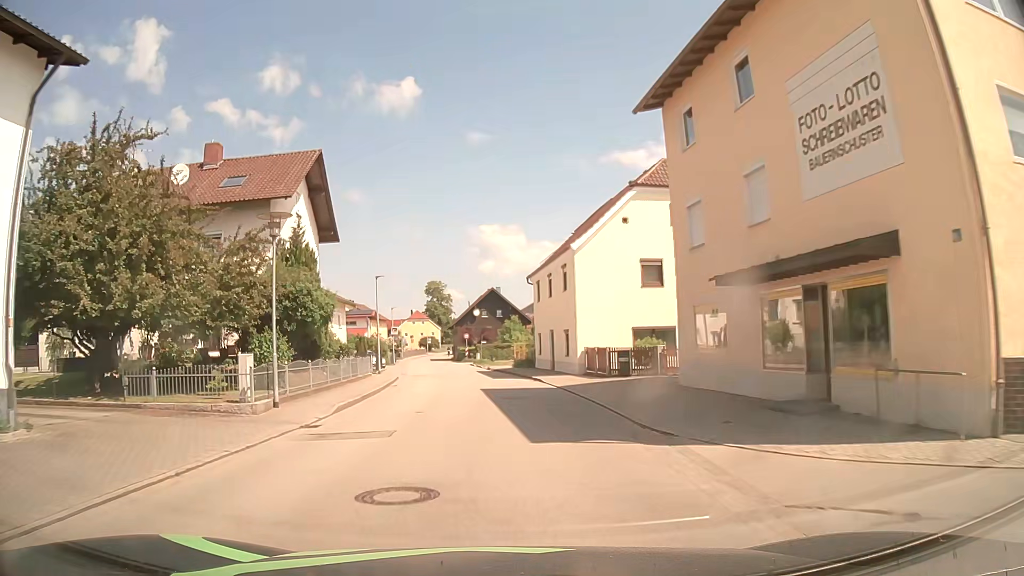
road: secondary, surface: asphalt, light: Day
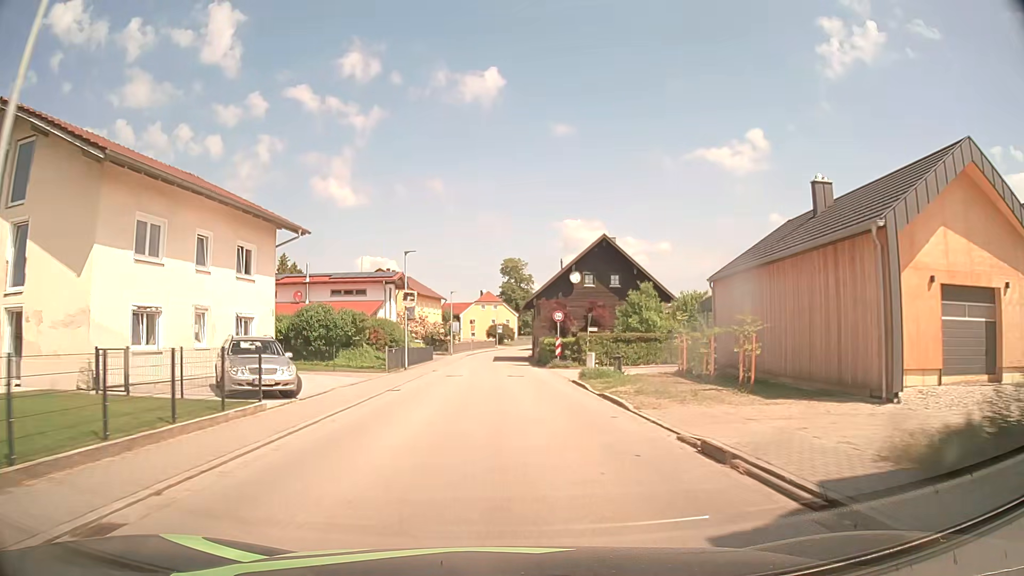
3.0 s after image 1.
(-2.8, +38.2) m; -7°
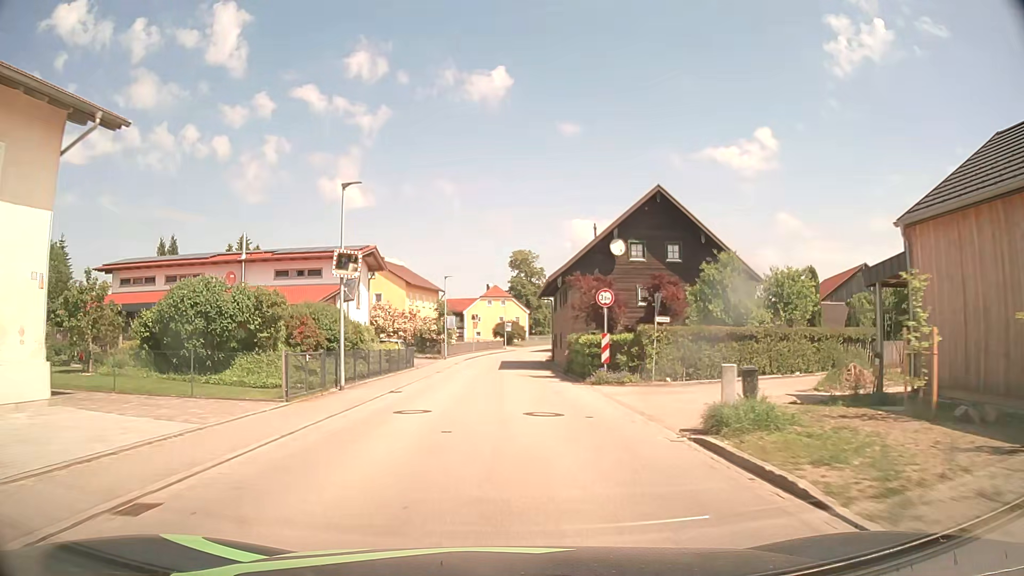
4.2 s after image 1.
(-0.1, +15.4) m; -1°
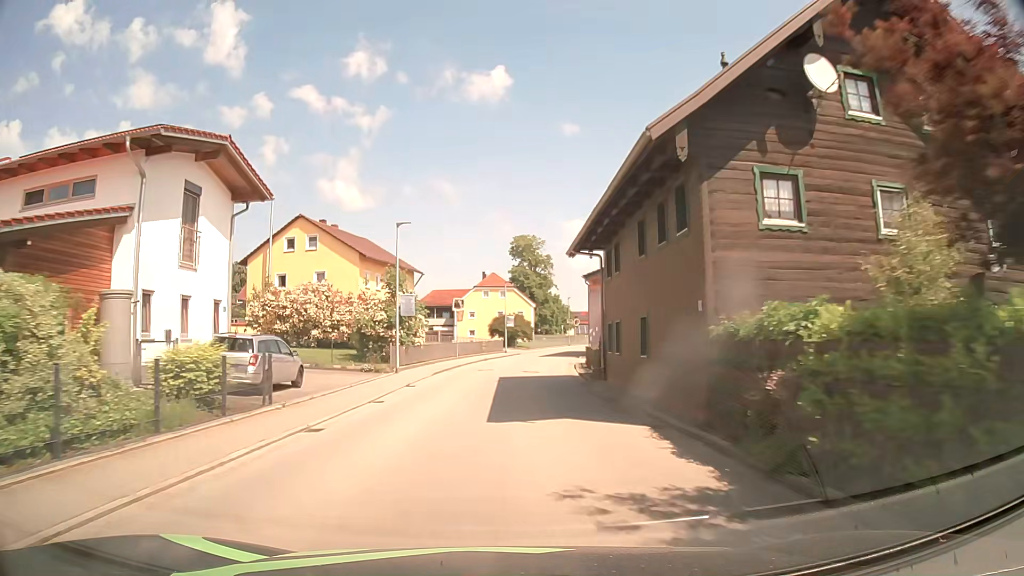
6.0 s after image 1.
(-0.1, +23.0) m; 0°
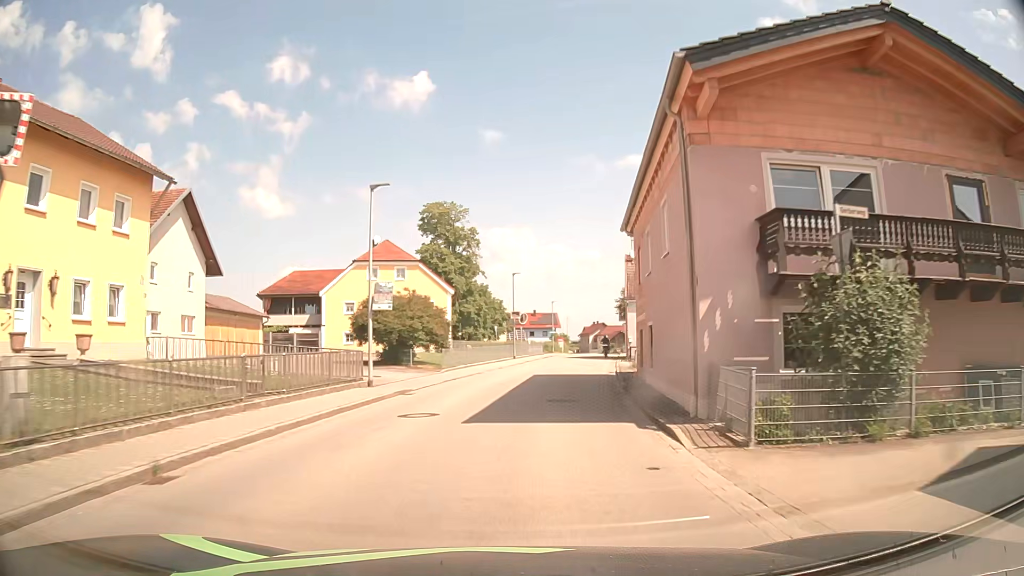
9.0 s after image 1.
(+1.5, +37.9) m; +7°
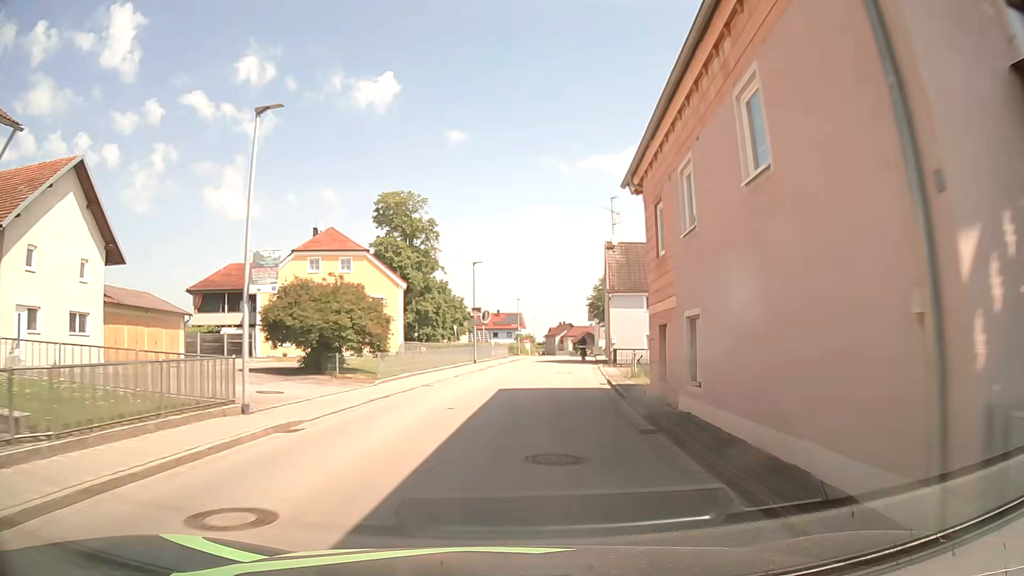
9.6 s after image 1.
(+0.2, +7.5) m; +3°
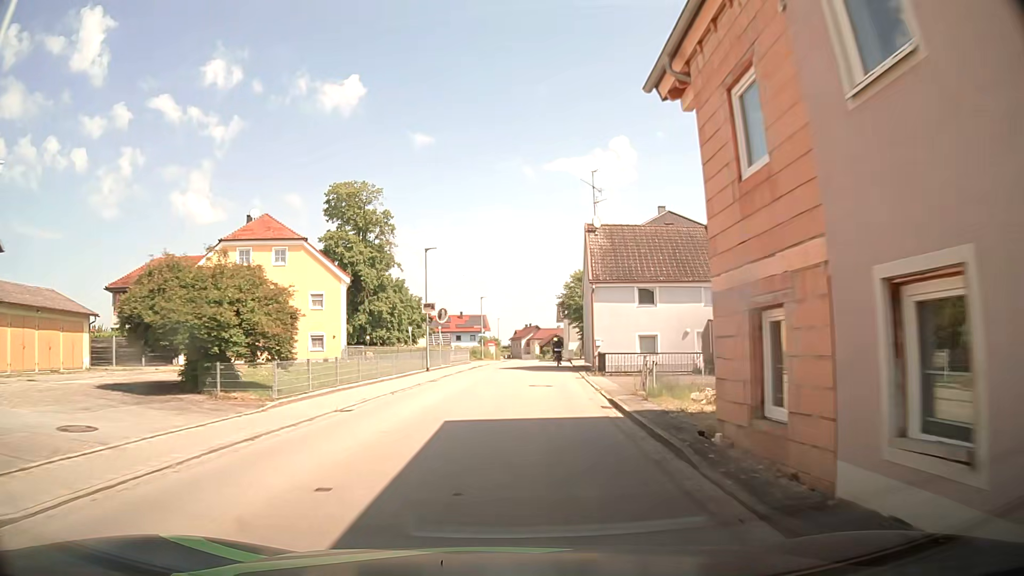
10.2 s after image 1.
(+0.2, +7.5) m; +3°
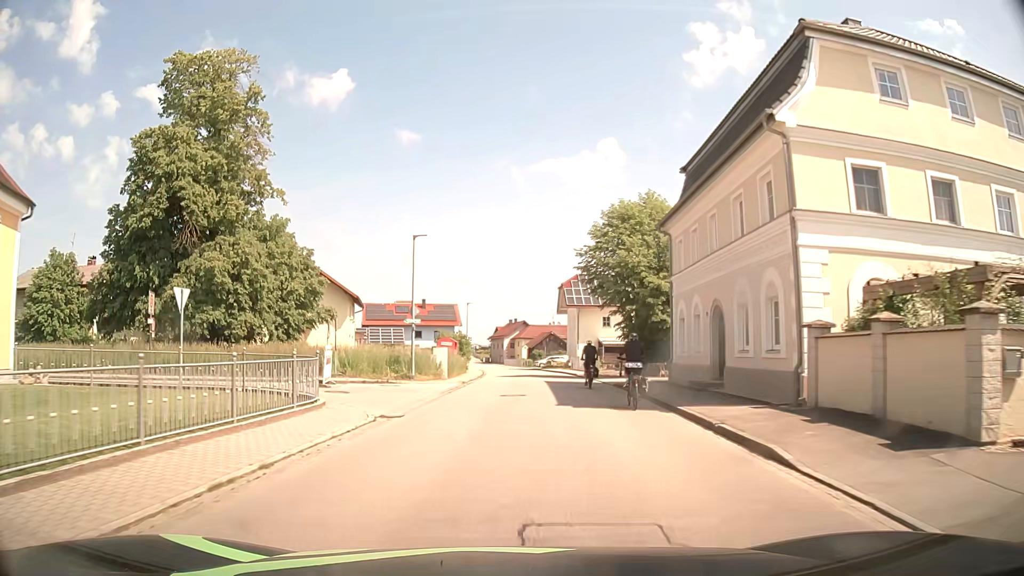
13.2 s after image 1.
(+1.2, +37.7) m; +2°
(0, +10) (0, +20) (0, +30) (+1, +40) (+1, +50) (+1, +60) (+1, +70) (0, +80) (-1, +90) (-2, +100) m
